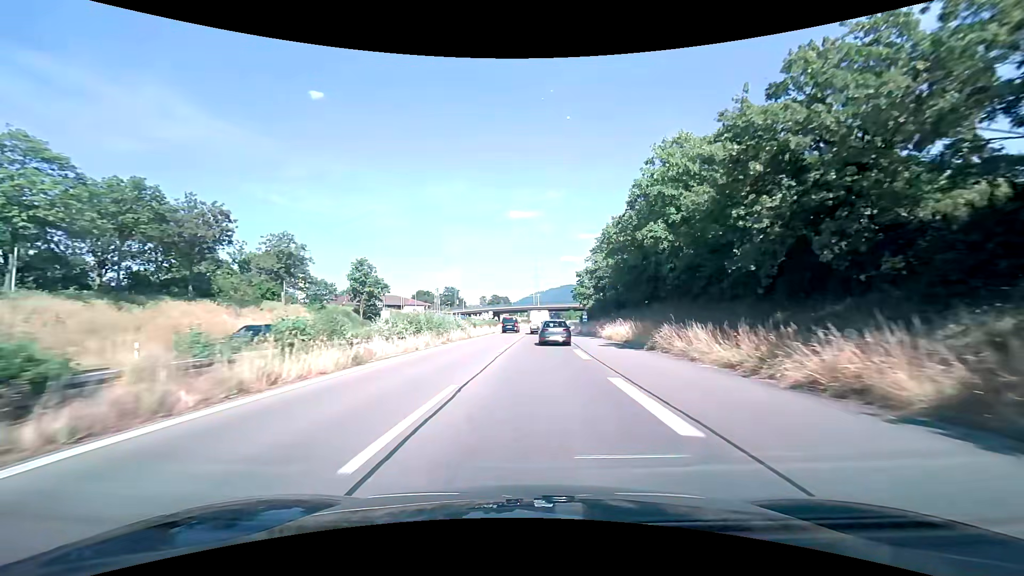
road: trunk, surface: asphalt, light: Day
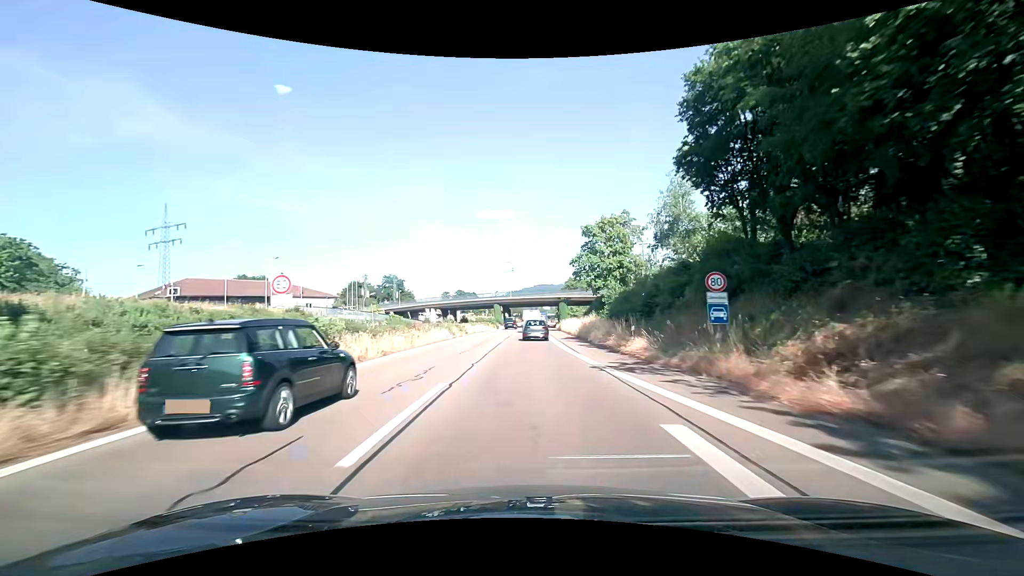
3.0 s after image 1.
(+1.3, +54.1) m; +3°
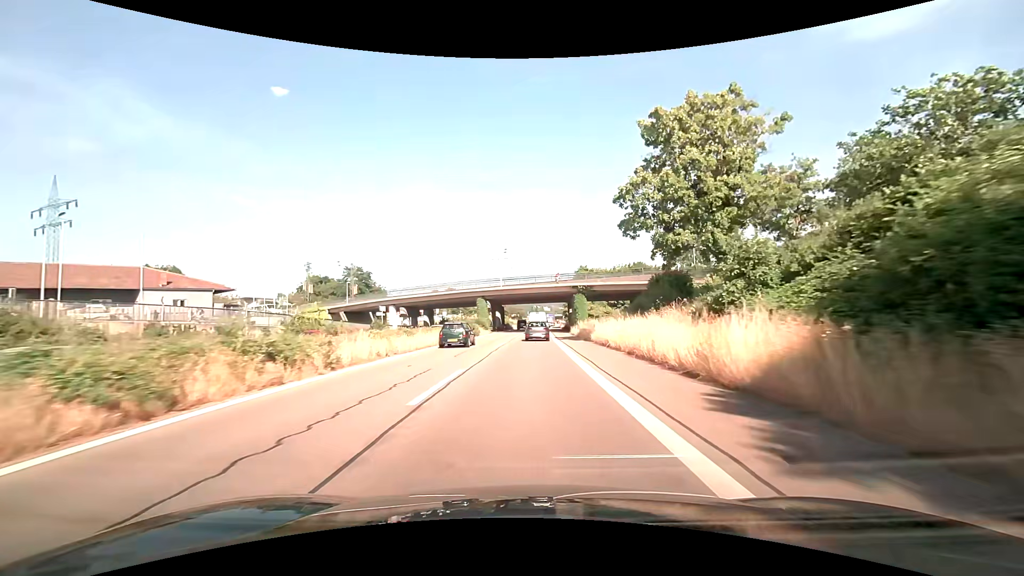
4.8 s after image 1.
(+0.1, +32.5) m; 0°
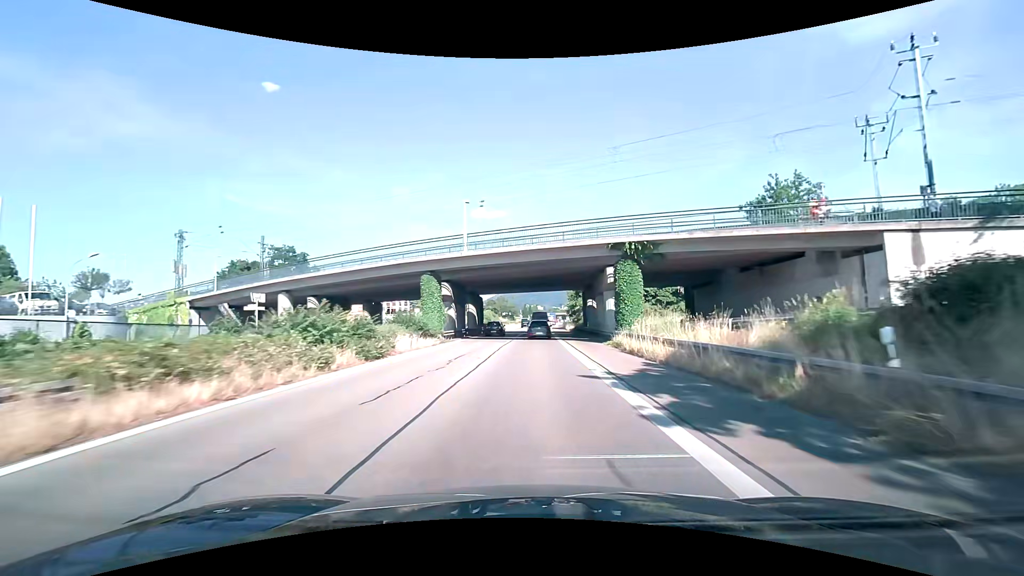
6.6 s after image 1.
(+0.2, +32.6) m; +1°
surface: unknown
